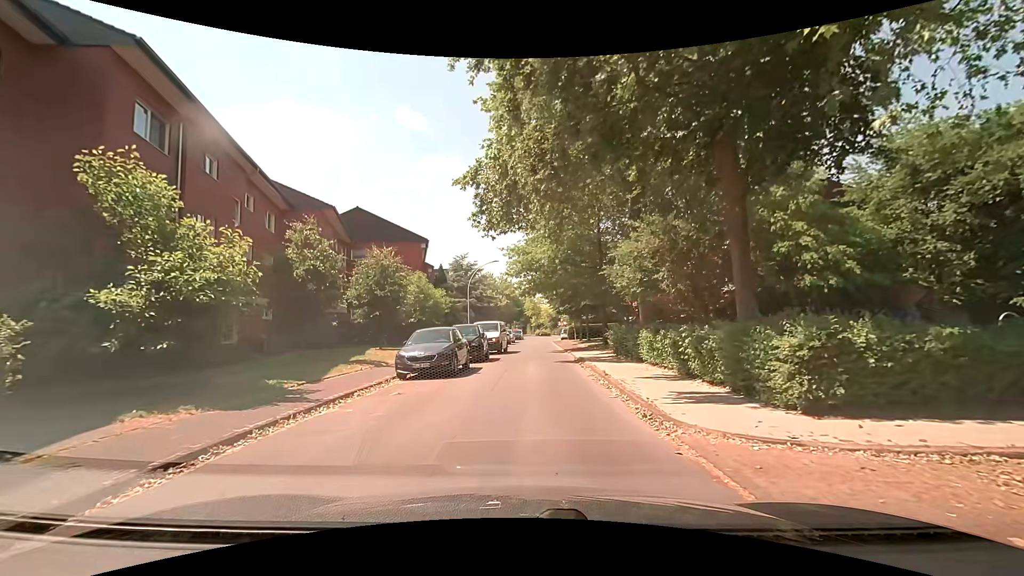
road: residential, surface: paved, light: Day
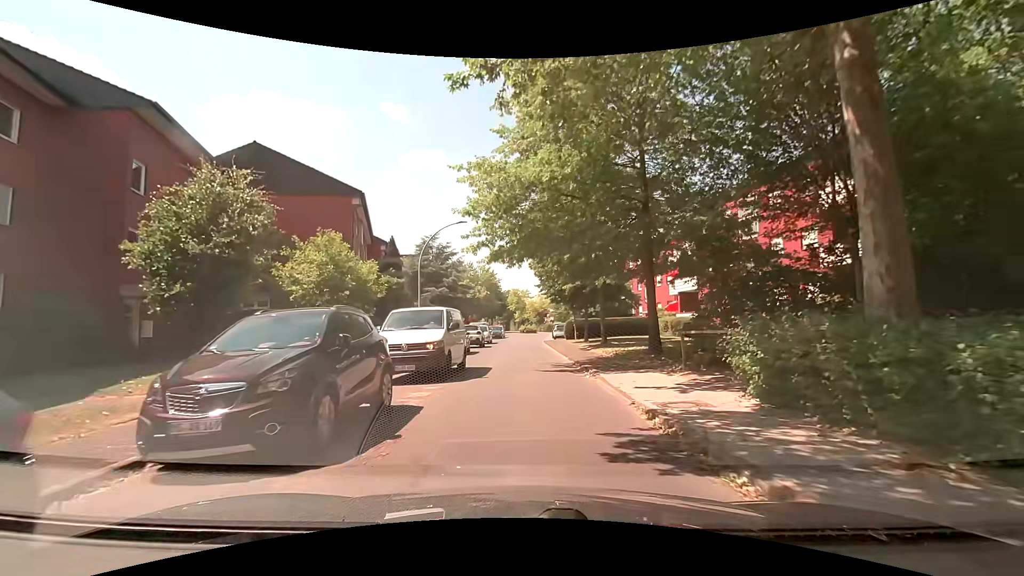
(-0.1, +16.0) m; 0°
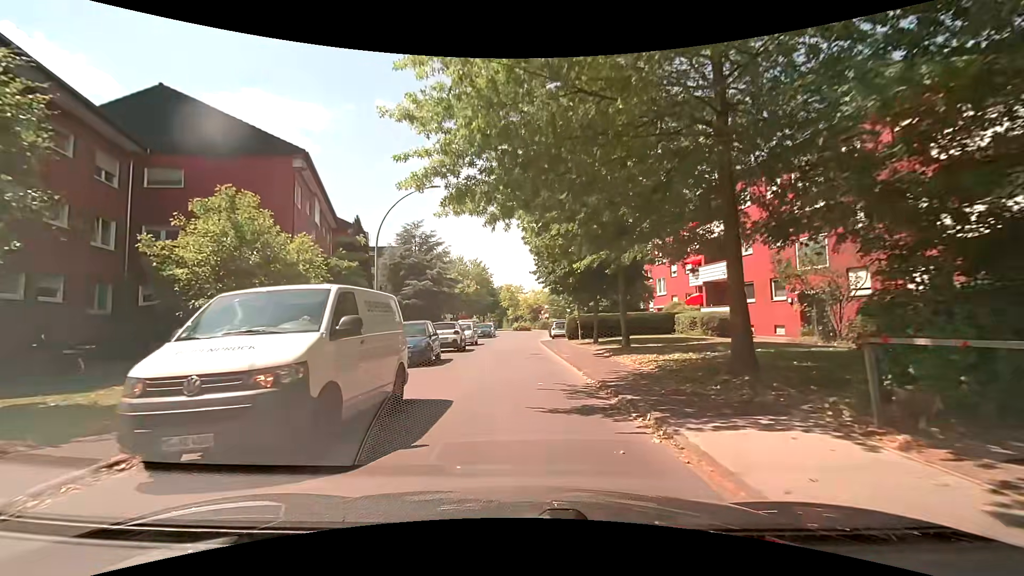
(+0.1, +7.6) m; +1°
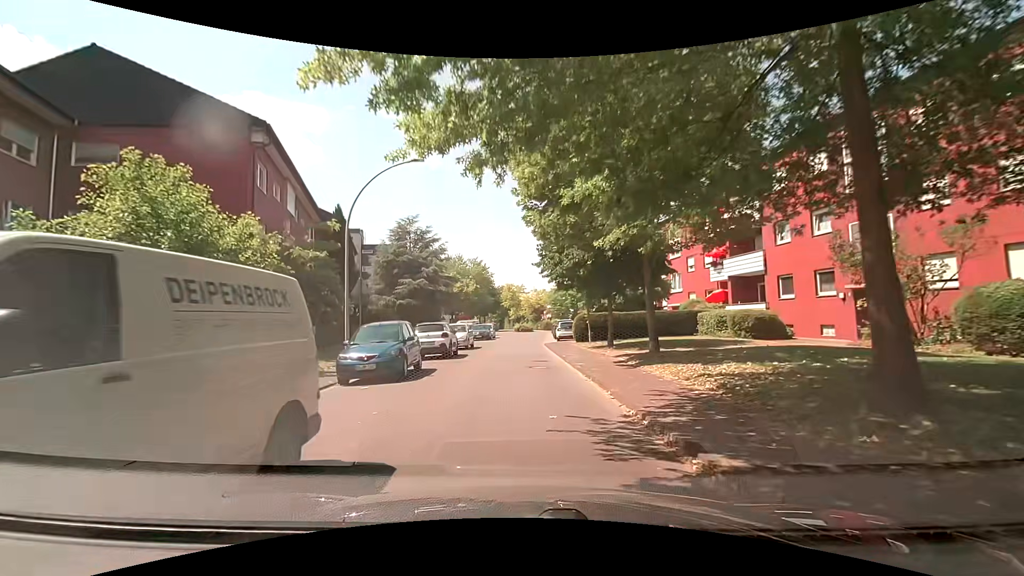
(0.0, +4.0) m; 0°
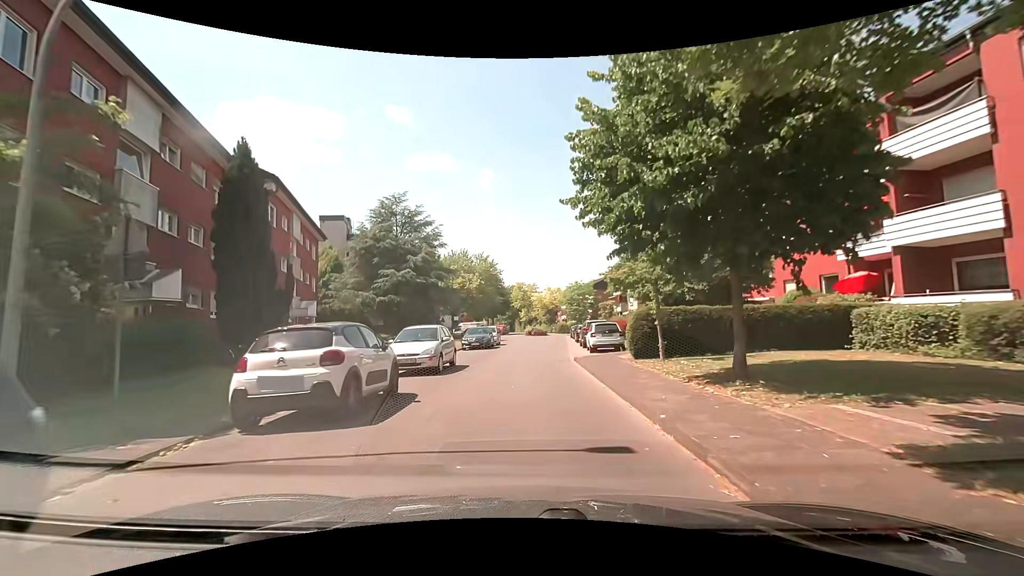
(-0.4, +12.8) m; -2°
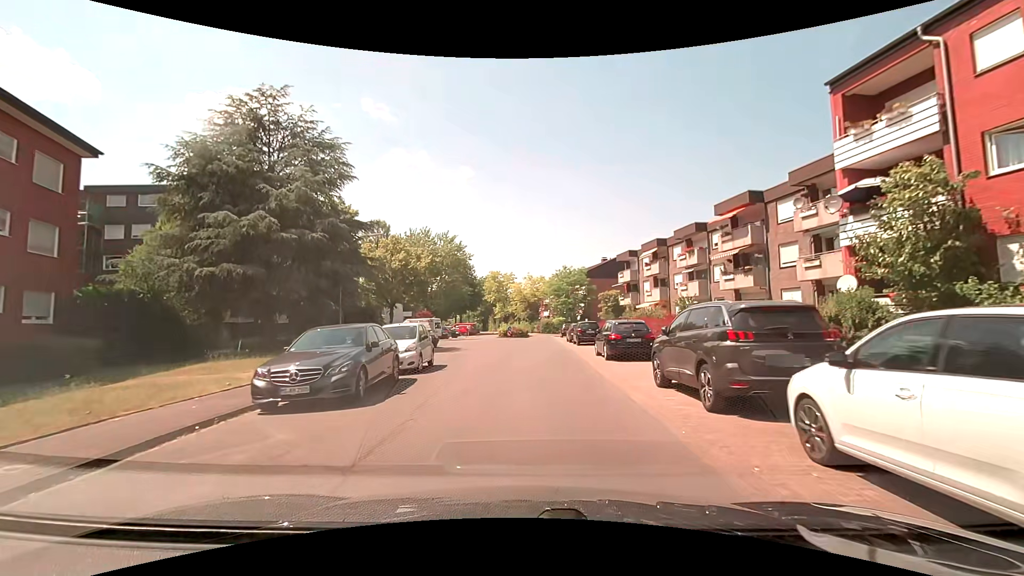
(+0.5, +22.8) m; +3°
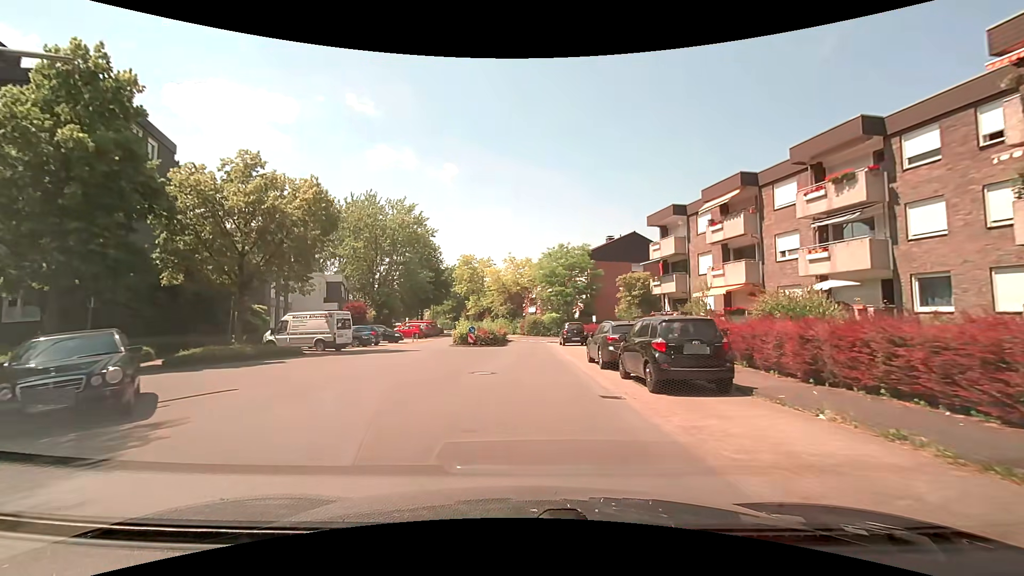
(+0.5, +23.1) m; +2°
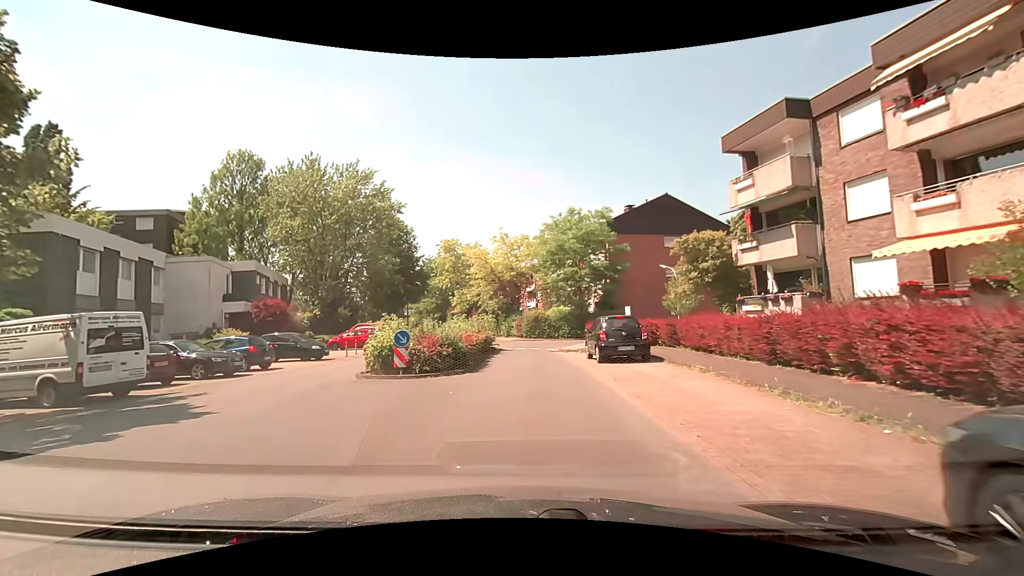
(+0.1, +16.1) m; 0°
(0, +10) (0, +20) (0, +30) (-1, +40) (-4, +49) (-8, +59) (-10, +68) (-13, +78) (-16, +88) (-18, +97) m
